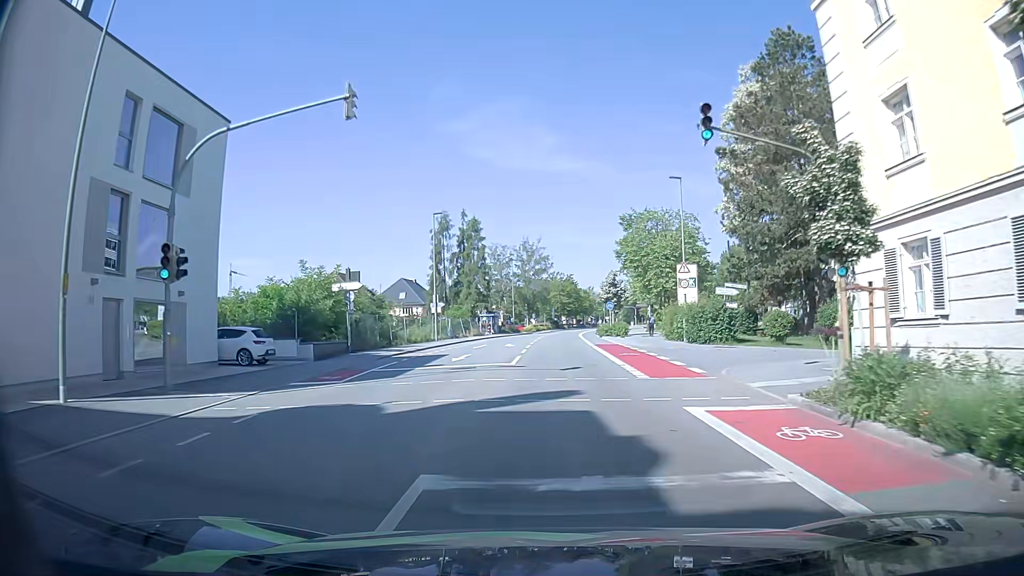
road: tertiary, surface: asphalt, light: Day
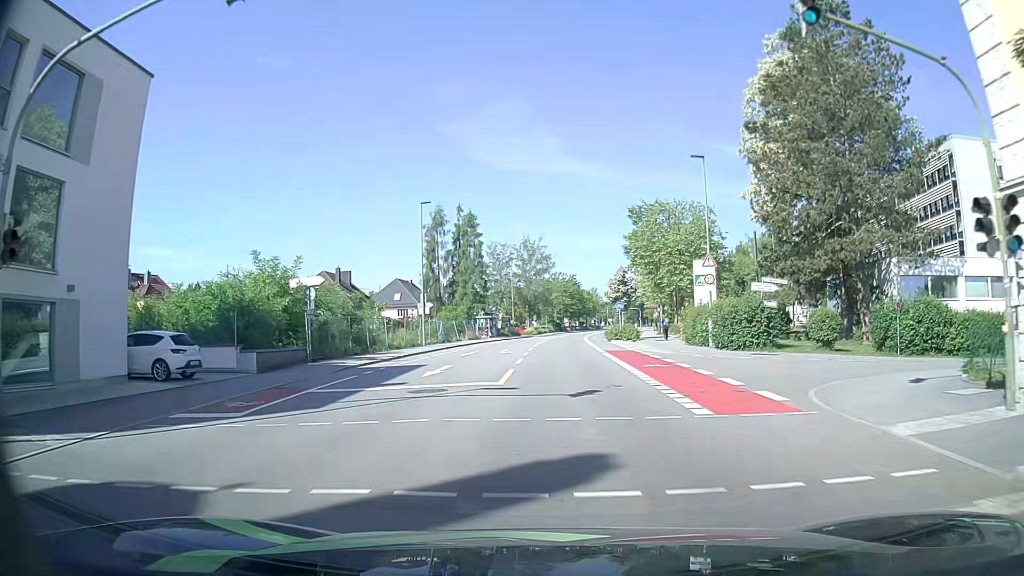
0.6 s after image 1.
(0.0, +6.1) m; 0°
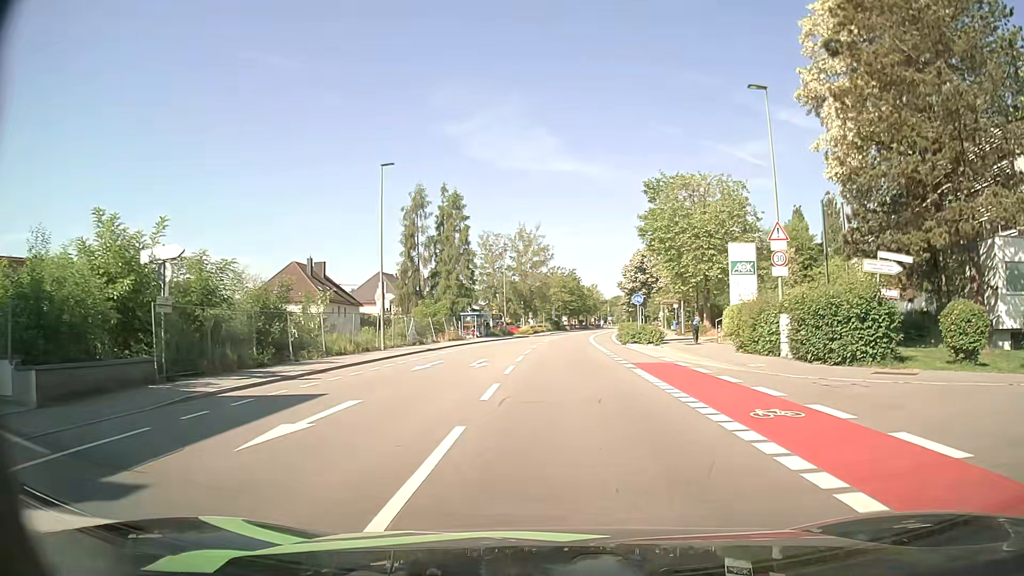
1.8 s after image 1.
(0.0, +11.3) m; -1°
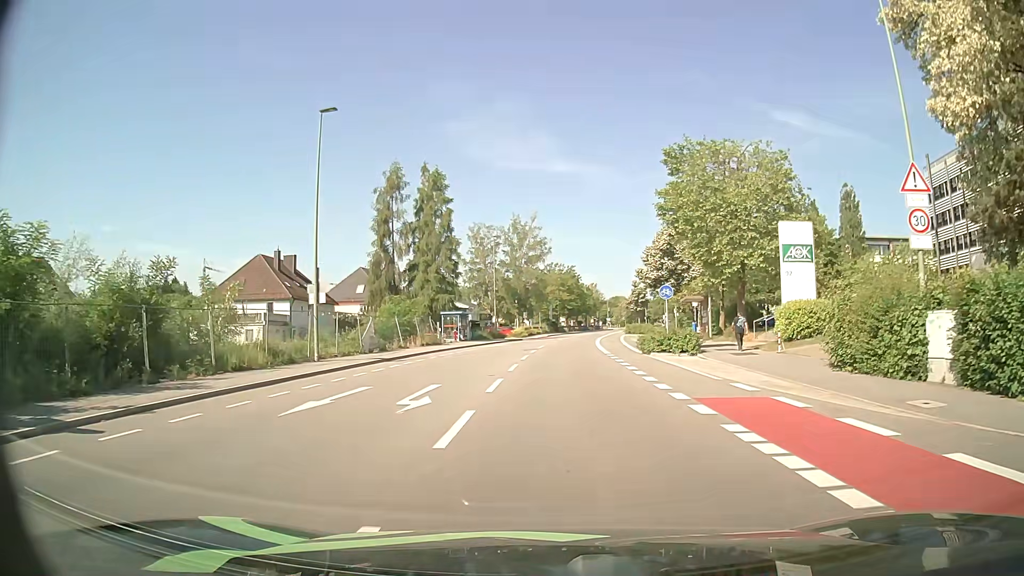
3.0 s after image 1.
(+0.2, +10.2) m; +1°
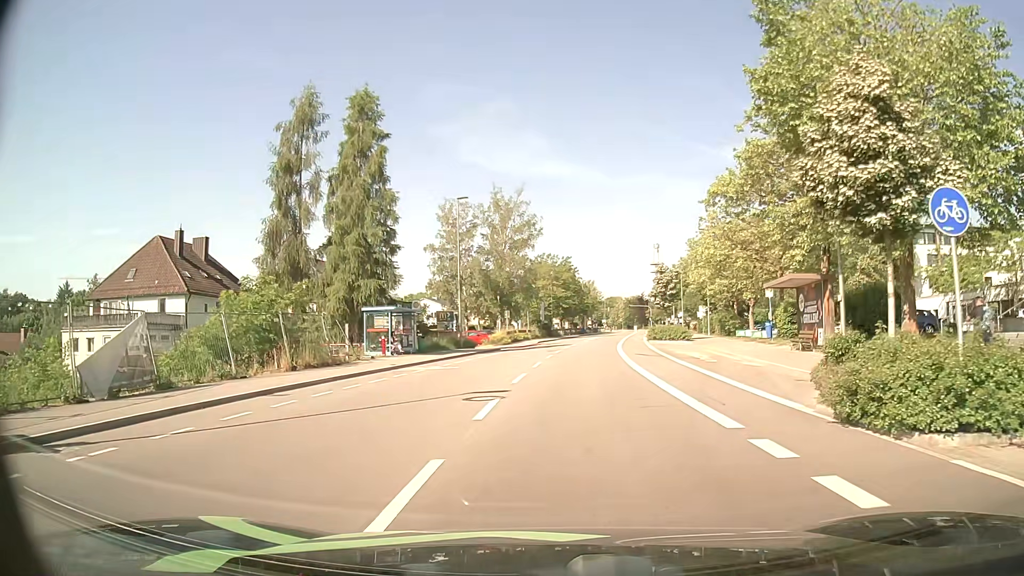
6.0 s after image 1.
(+0.2, +21.4) m; +1°
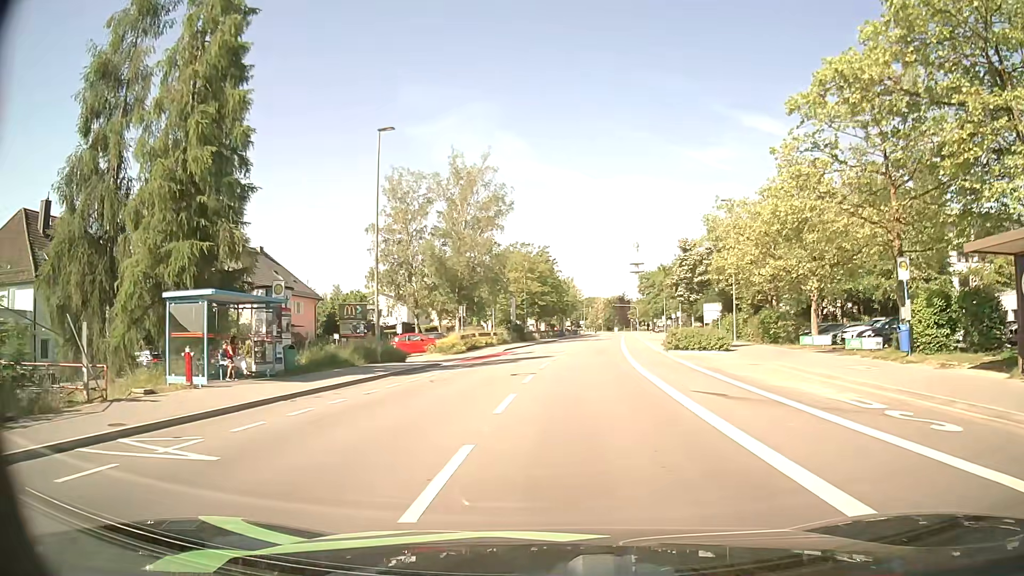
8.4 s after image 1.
(+0.3, +16.9) m; +2°
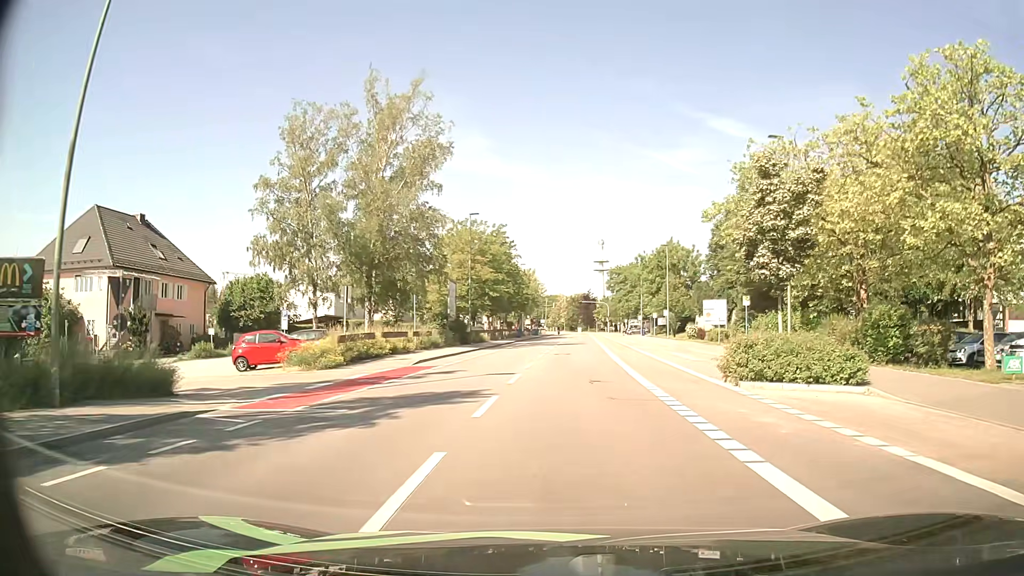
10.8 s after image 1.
(+0.5, +18.5) m; +4°
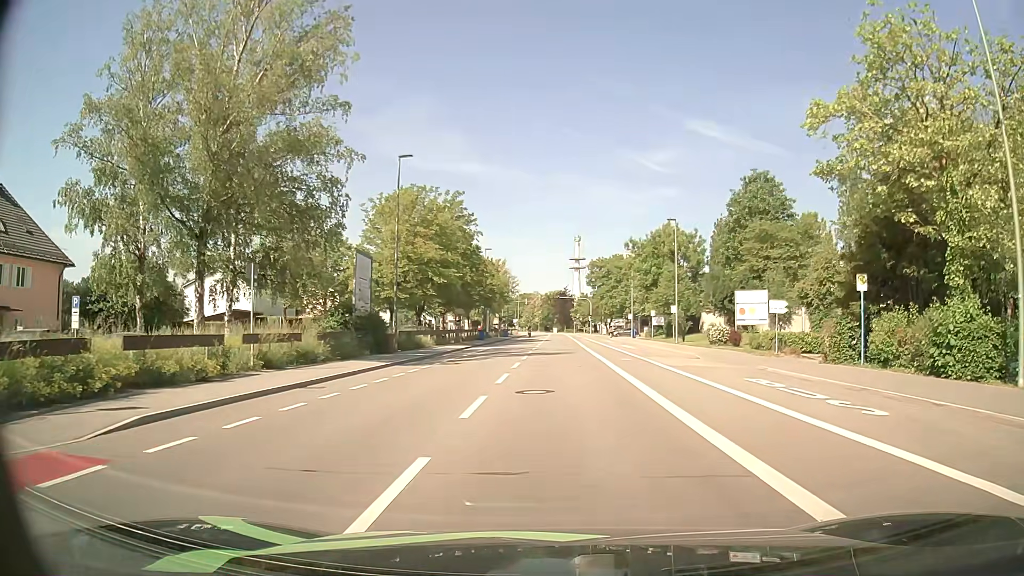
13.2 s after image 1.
(+0.1, +18.2) m; +2°
(0, +10) (0, +20) (0, +30) (0, +40) (0, +50) (0, +60) (0, +70) (0, +80) (0, +90) (0, +100) m
